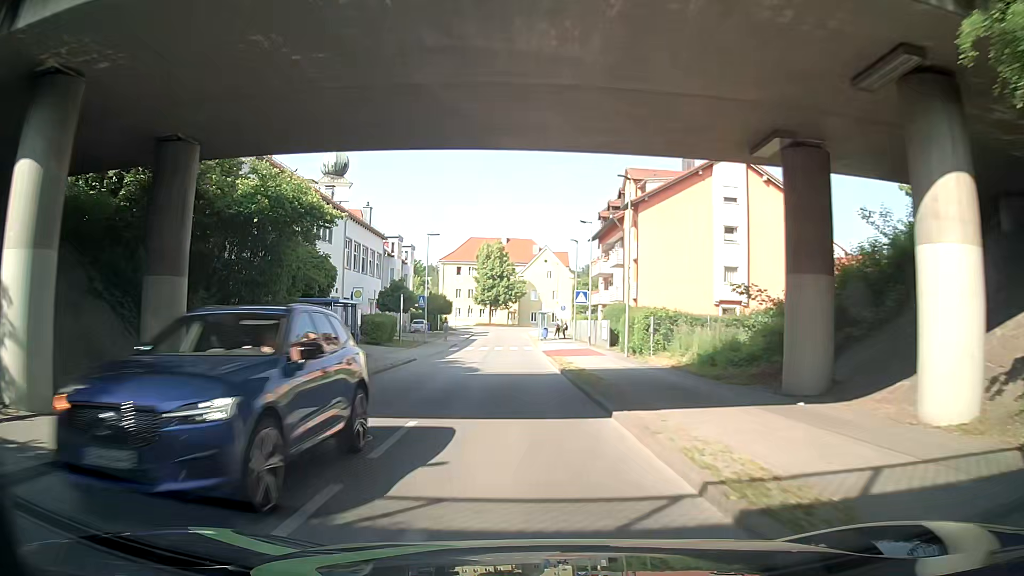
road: unclassified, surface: asphalt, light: Day
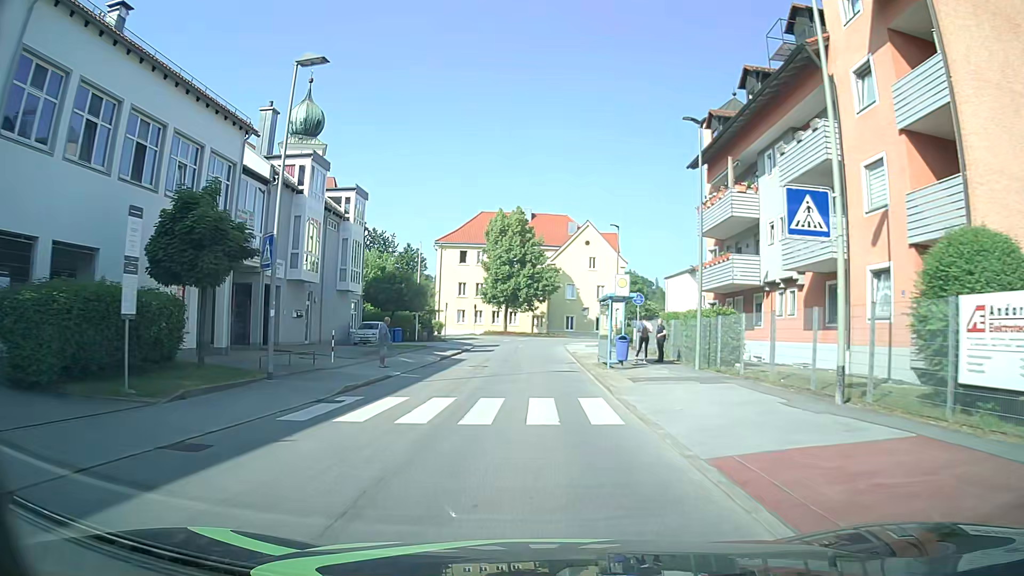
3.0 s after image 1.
(+1.7, +33.3) m; +2°
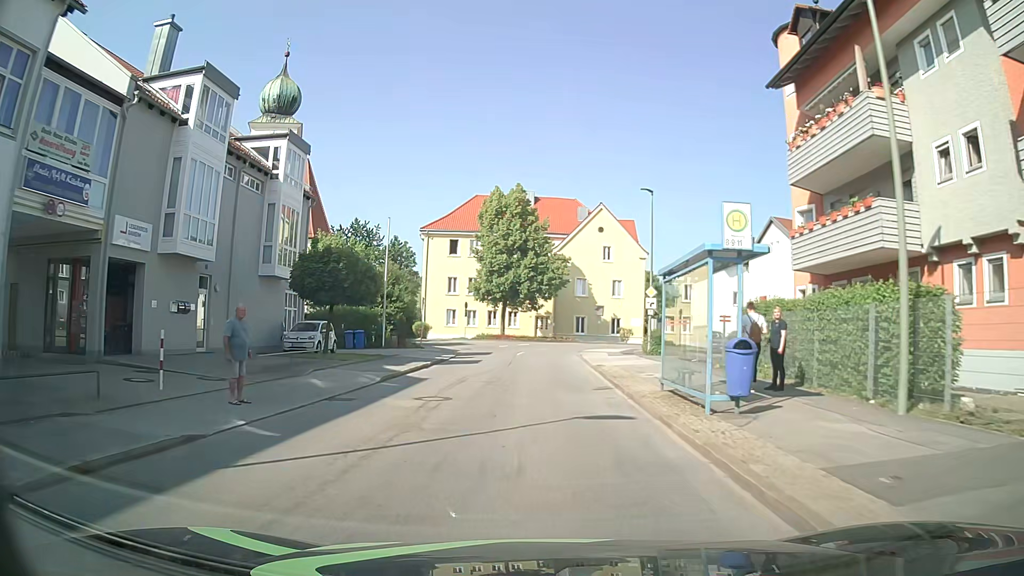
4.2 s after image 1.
(0.0, +12.3) m; 0°
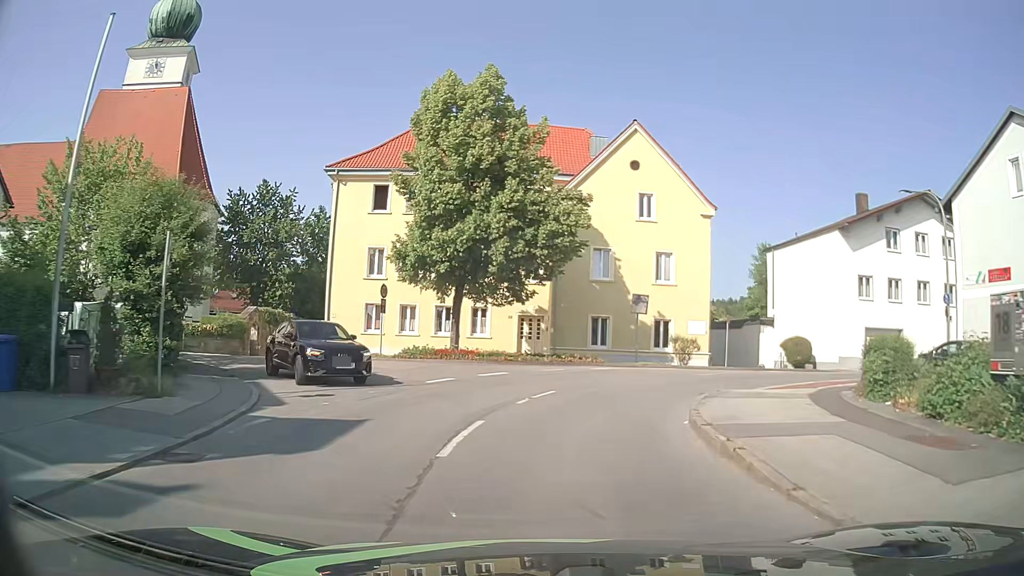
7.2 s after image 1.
(-0.2, +28.0) m; +3°
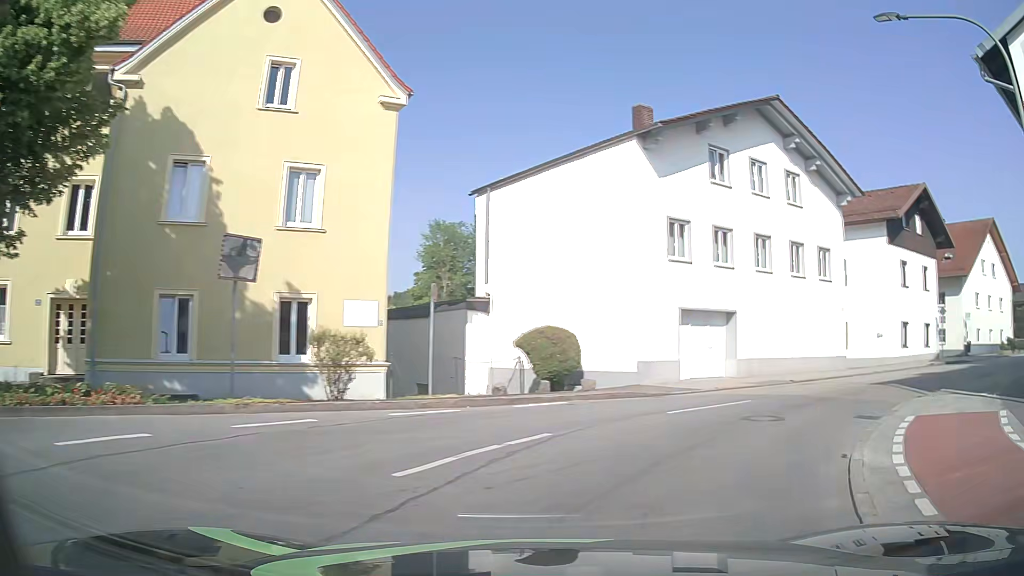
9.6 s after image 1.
(+2.6, +17.6) m; +28°
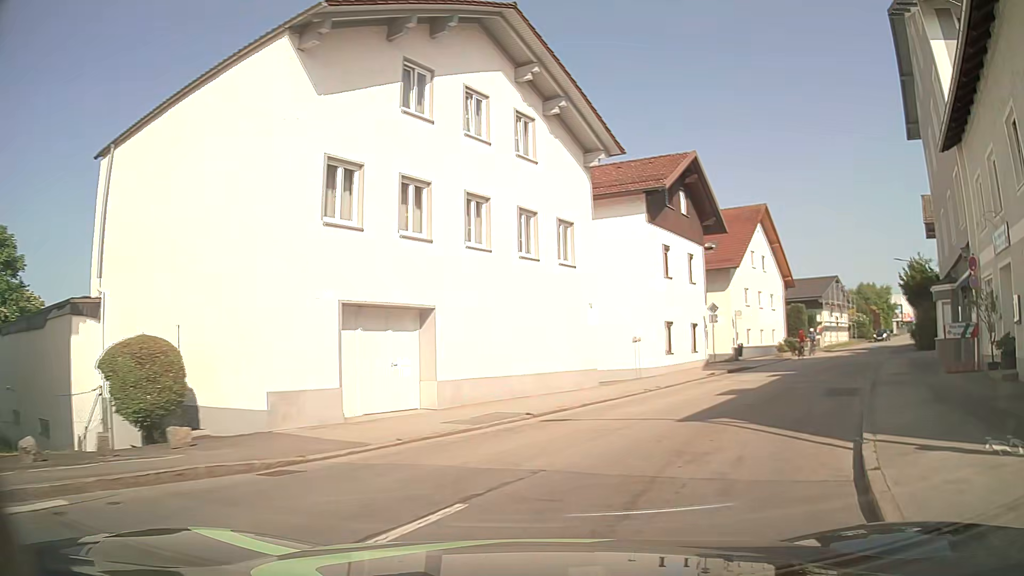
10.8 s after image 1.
(+1.9, +8.2) m; +25°
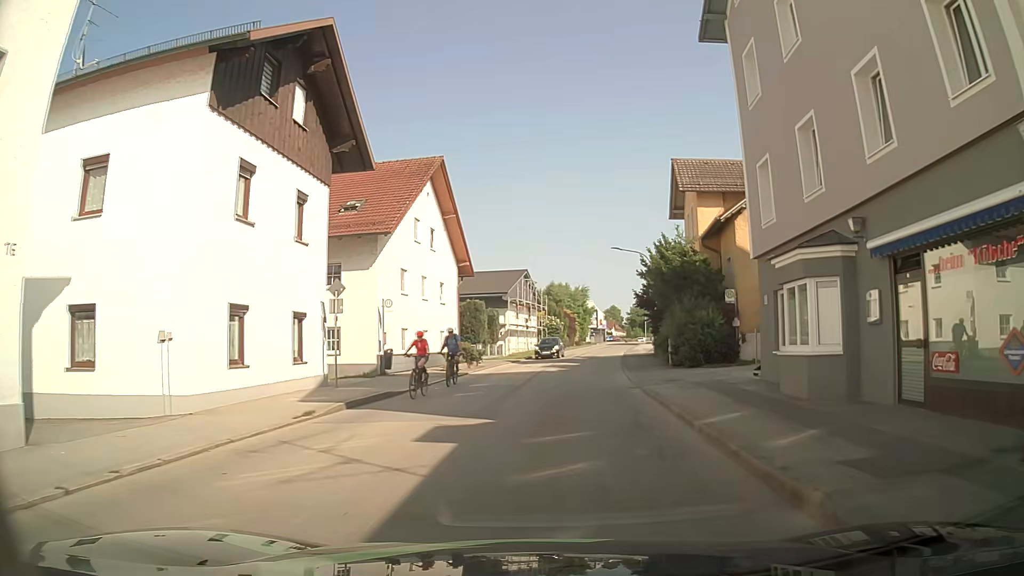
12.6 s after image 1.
(+4.2, +13.4) m; +28°
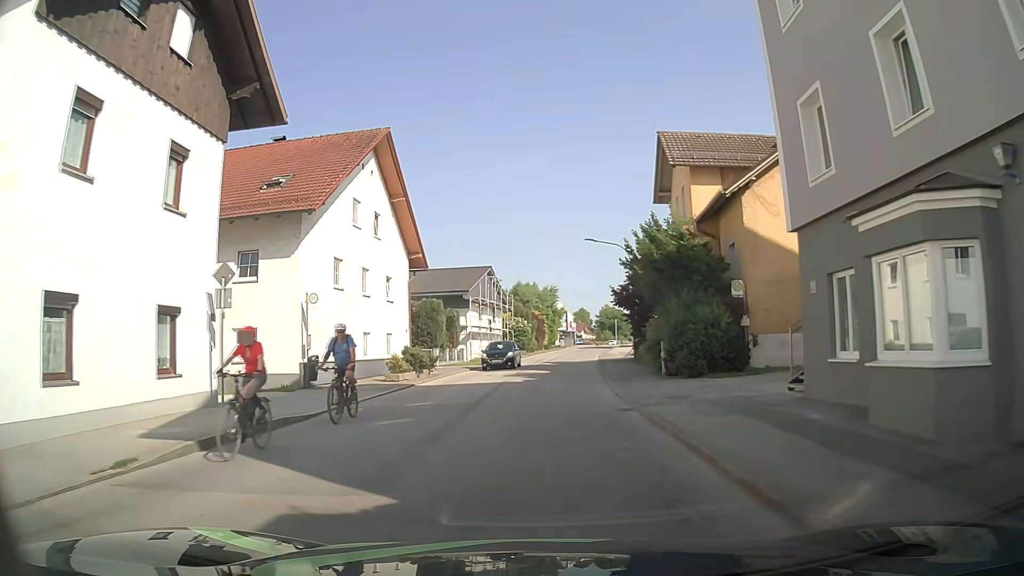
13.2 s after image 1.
(+0.1, +5.4) m; +2°
(0, +10) (+1, +20) (+1, +30) (+2, +40) (+3, +50) (+5, +60) (+6, +70) (+8, +79) (+10, +89) (+12, +99) m
